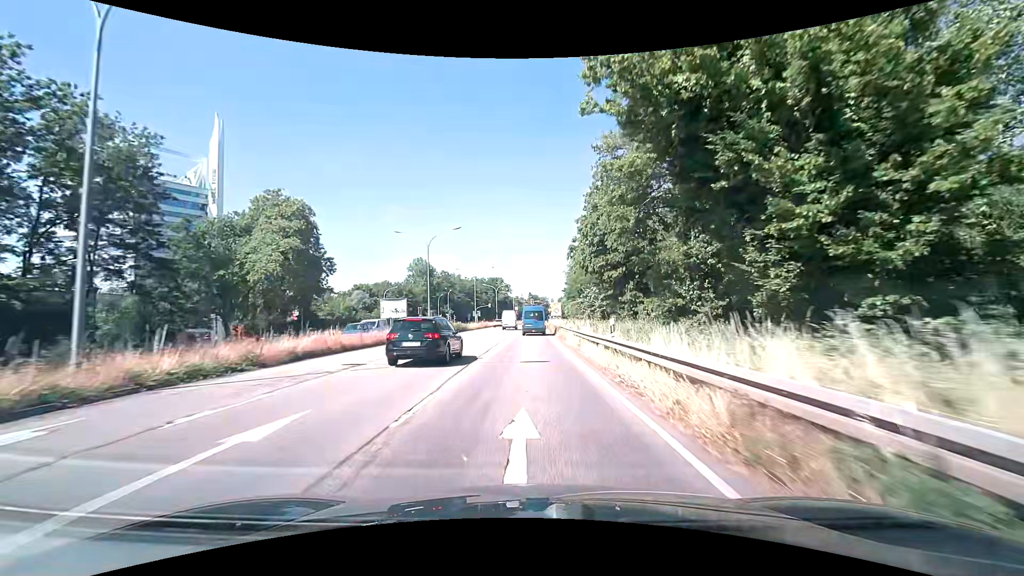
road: primary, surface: asphalt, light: Day
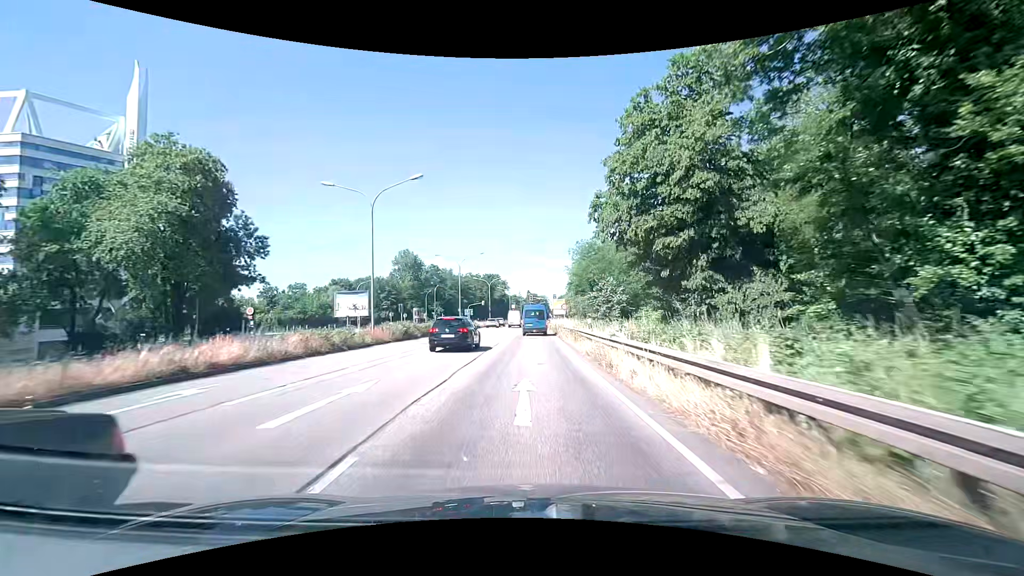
(0.0, +16.3) m; +1°
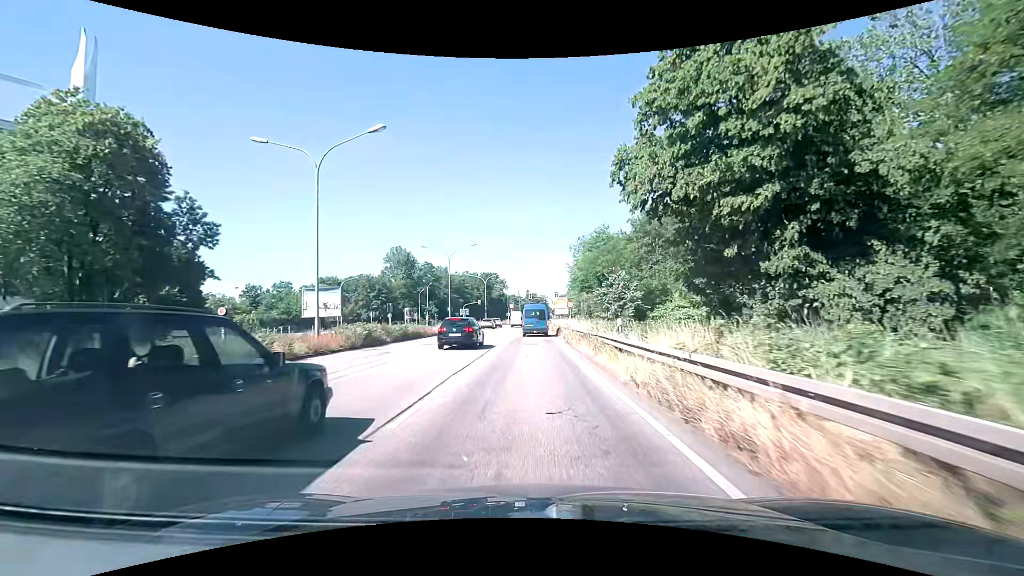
(-0.1, +7.7) m; 0°
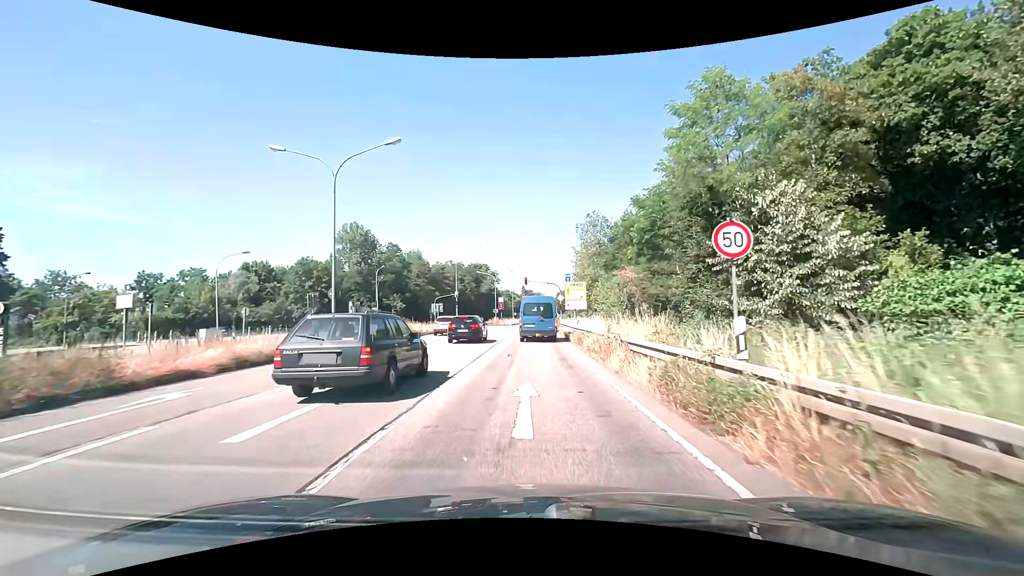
(+0.2, +32.5) m; +1°
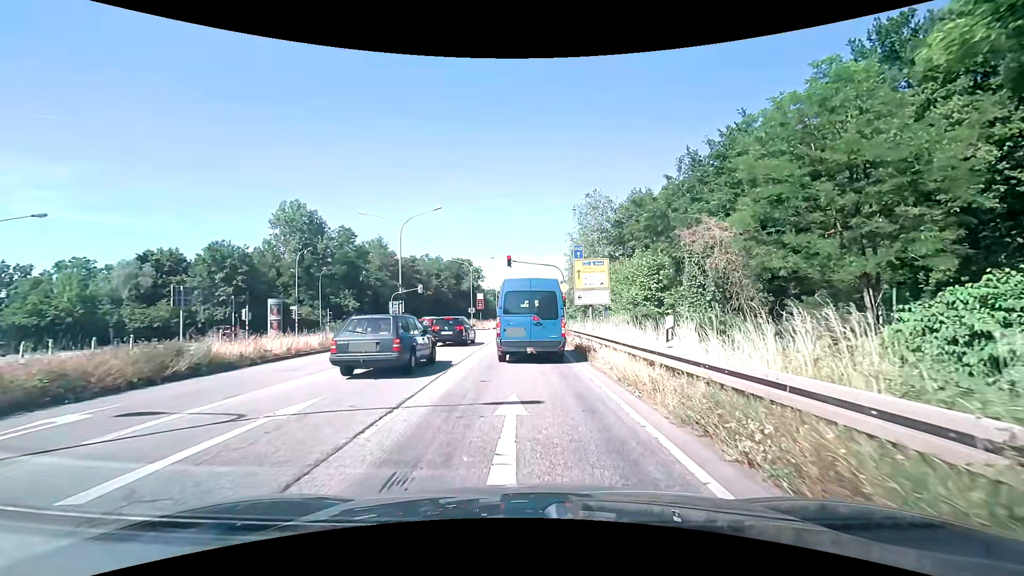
(+0.1, +21.1) m; +1°
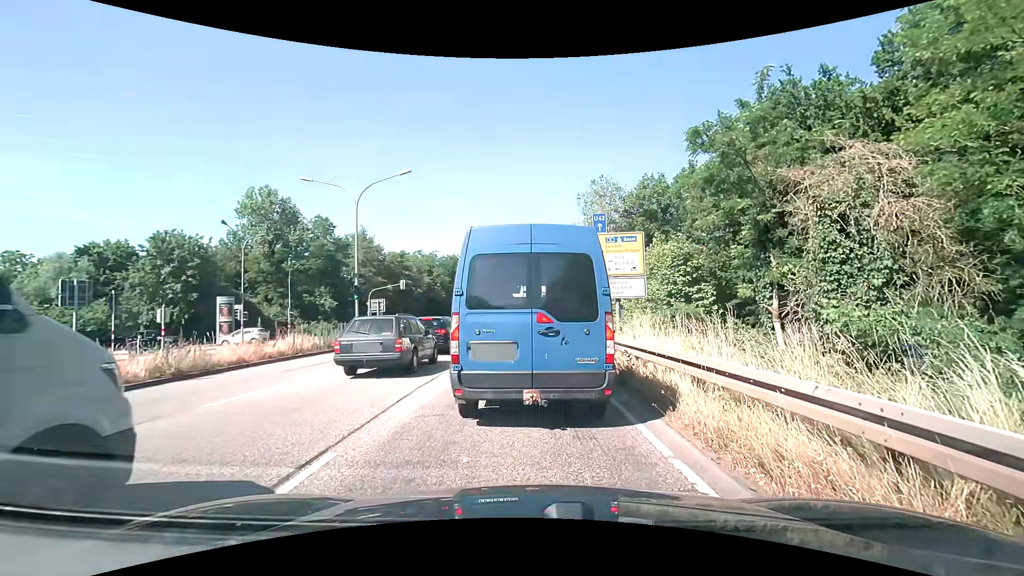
(0.0, +9.2) m; +1°
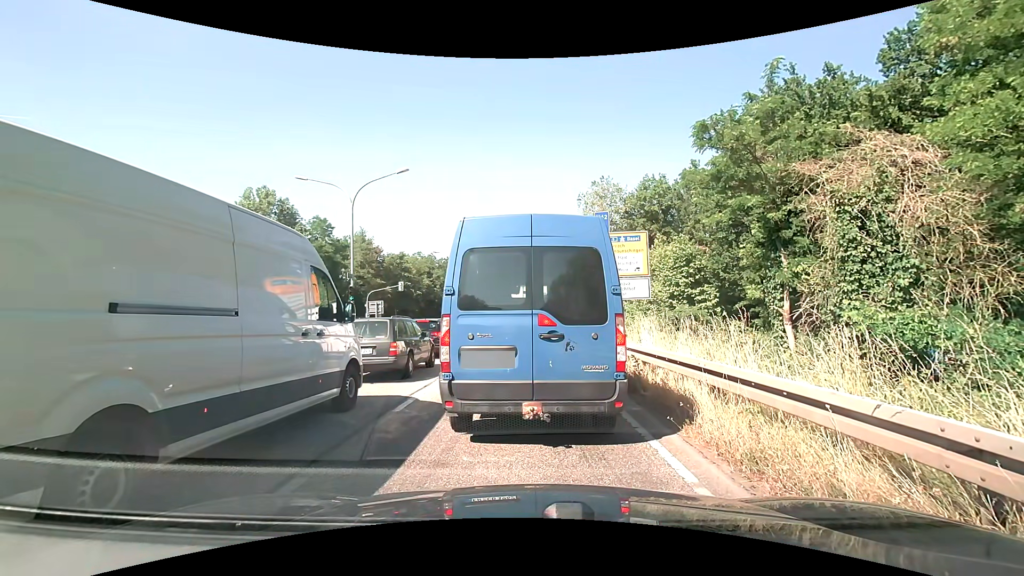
(0.0, +0.7) m; 0°
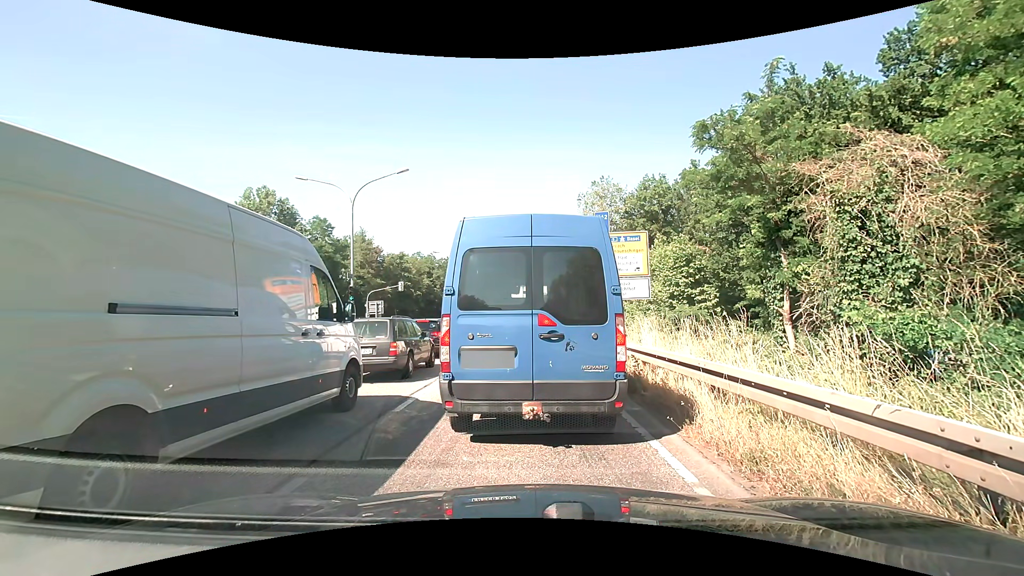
(0.0, 0.0) m; 0°
(0, +10) (0, +20) (-1, +30) (-1, +40) (-1, +50) (-1, +60) (-1, +70) (-1, +80) (-1, +90) (-1, +100) m
